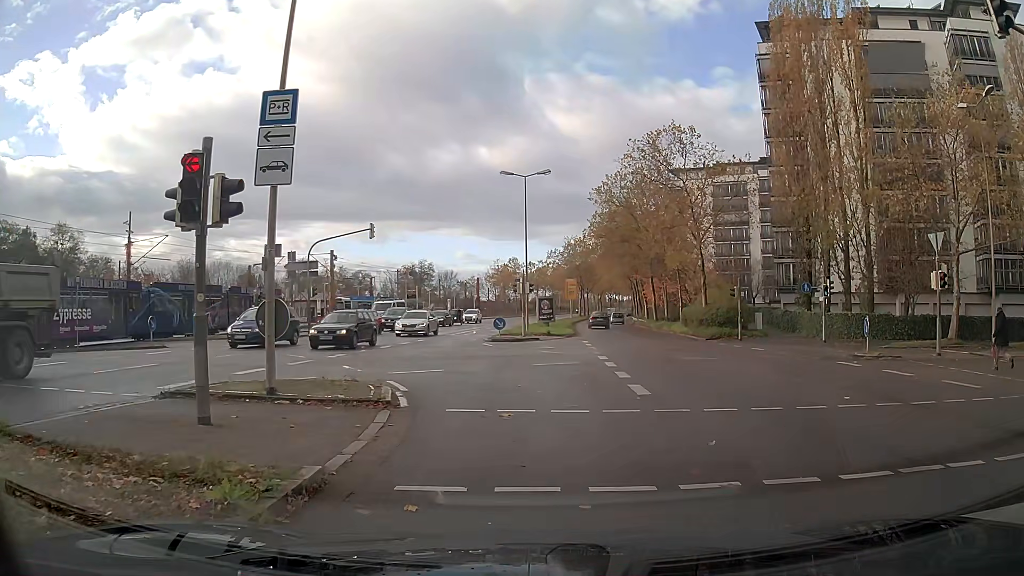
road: secondary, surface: asphalt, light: Day
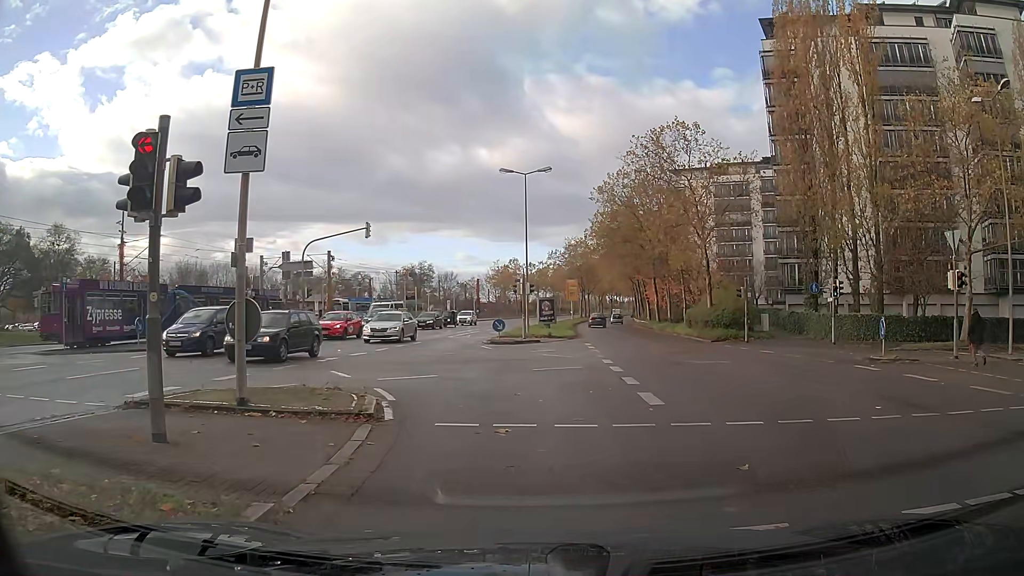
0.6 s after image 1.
(0.0, +1.0) m; 0°
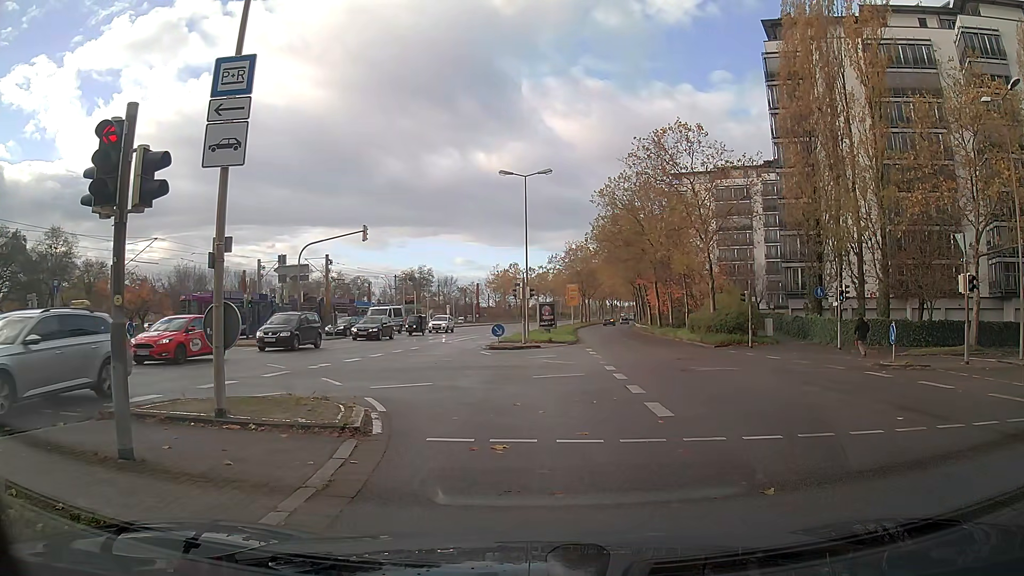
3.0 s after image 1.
(0.0, +0.7) m; 0°
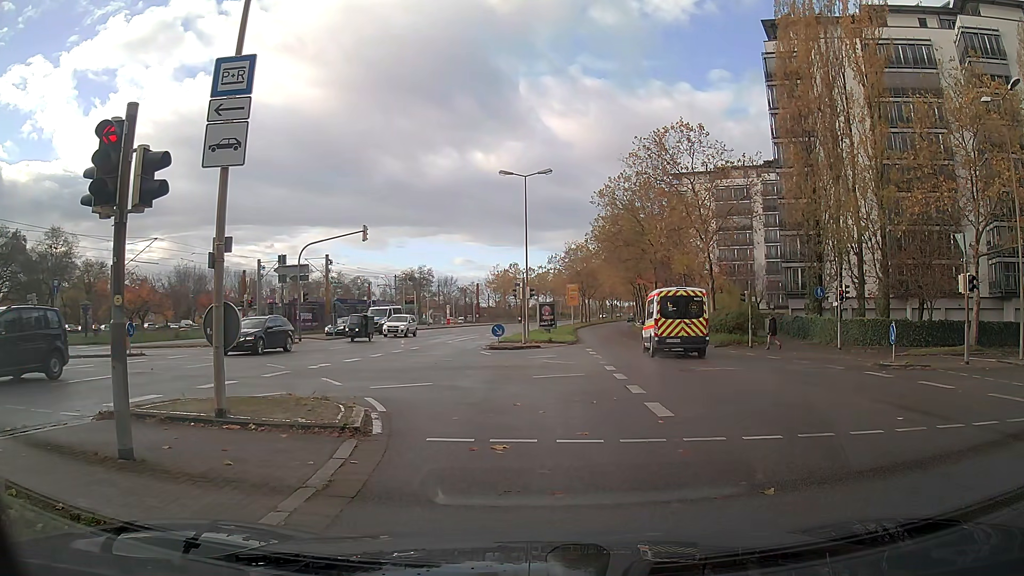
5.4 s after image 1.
(0.0, 0.0) m; 0°
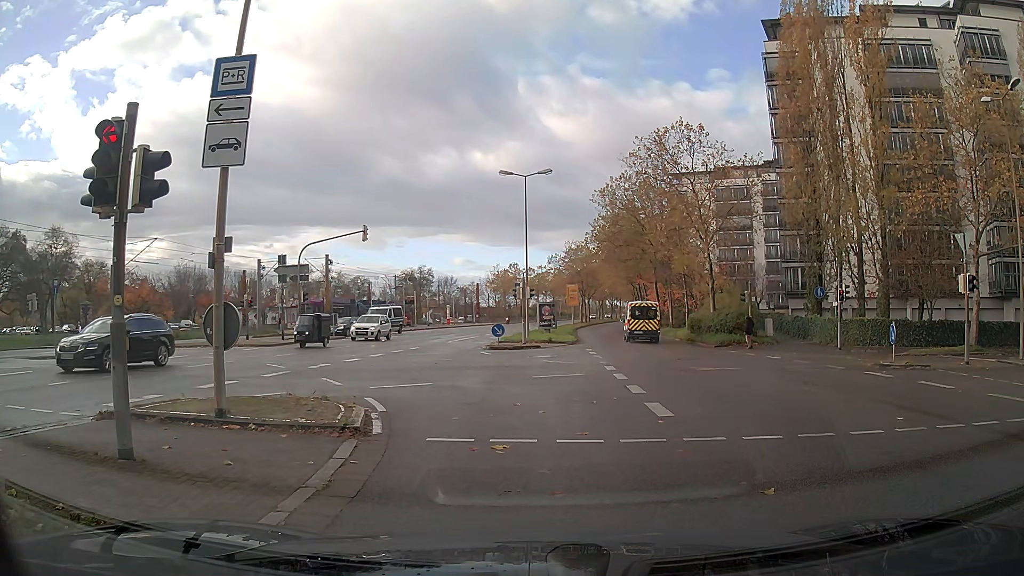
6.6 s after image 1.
(0.0, 0.0) m; 0°
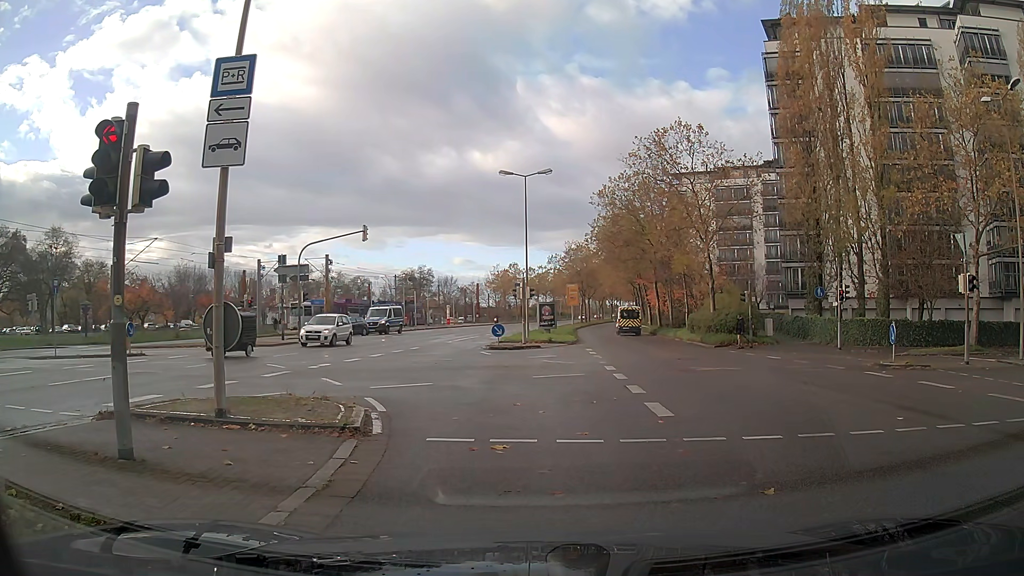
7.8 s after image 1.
(0.0, 0.0) m; 0°
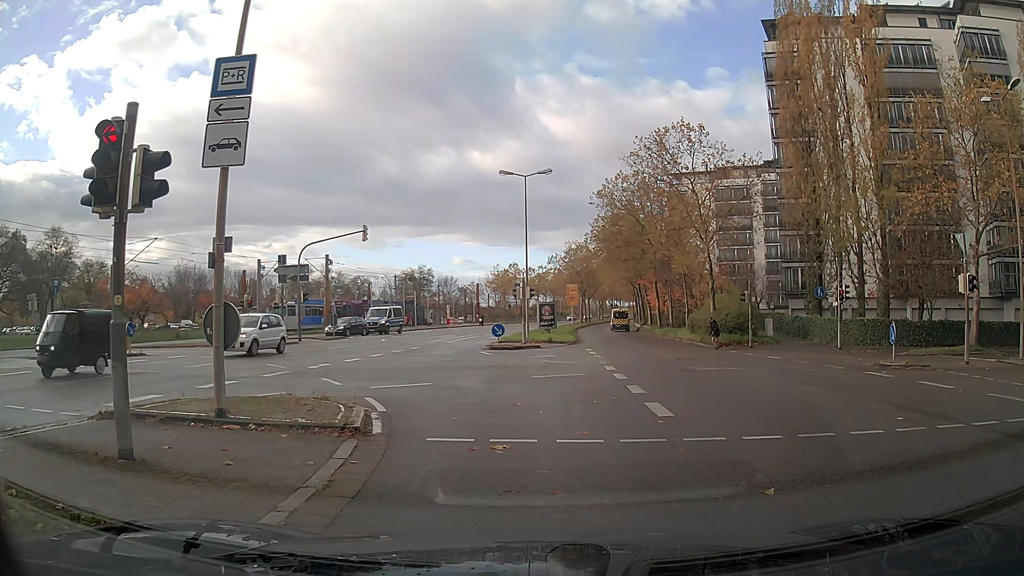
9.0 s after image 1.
(0.0, 0.0) m; 0°
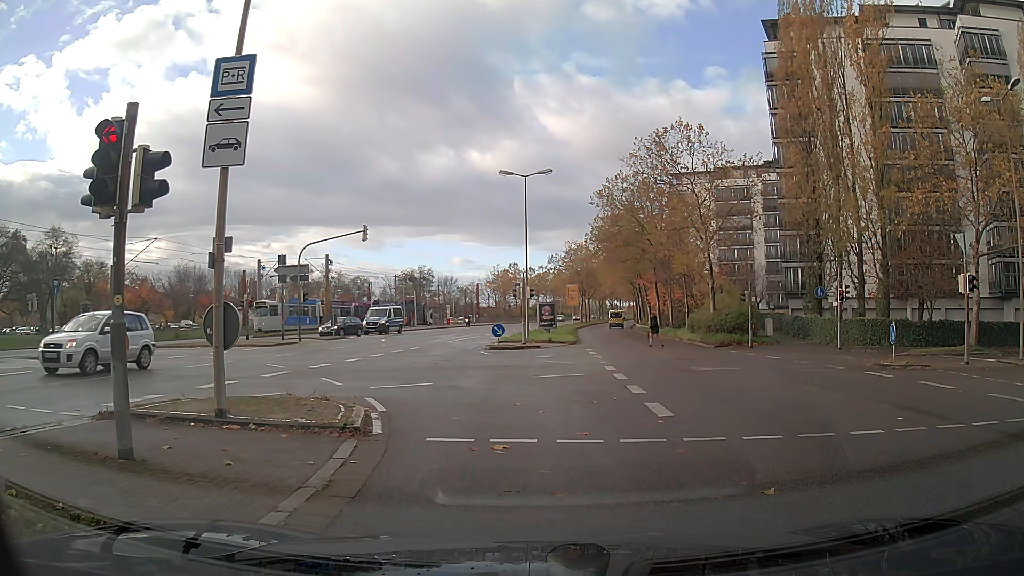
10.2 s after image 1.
(0.0, 0.0) m; 0°
(-1, +10) (-5, +19) (-13, +24) (-23, +26) (-33, +26) (-43, +26) (-53, +26) (-63, +26) (-73, +26) (-83, +26) m
